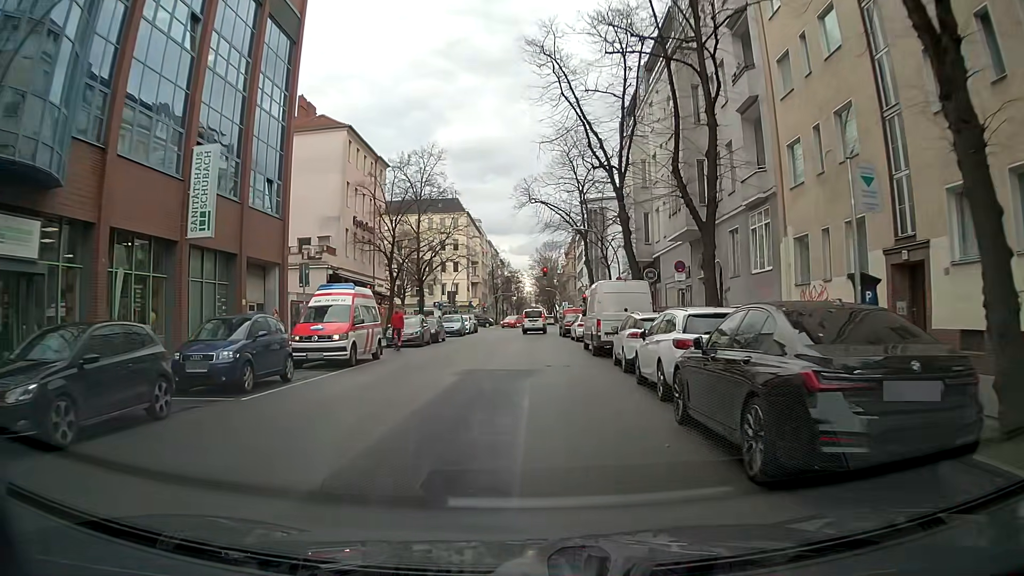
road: residential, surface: asphalt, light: Day
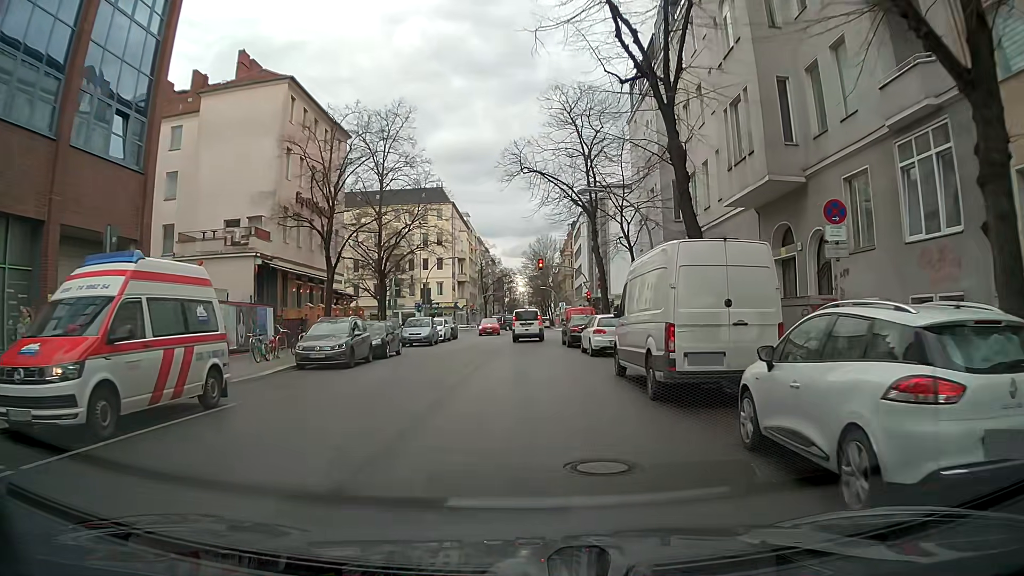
(+0.2, +12.1) m; +1°
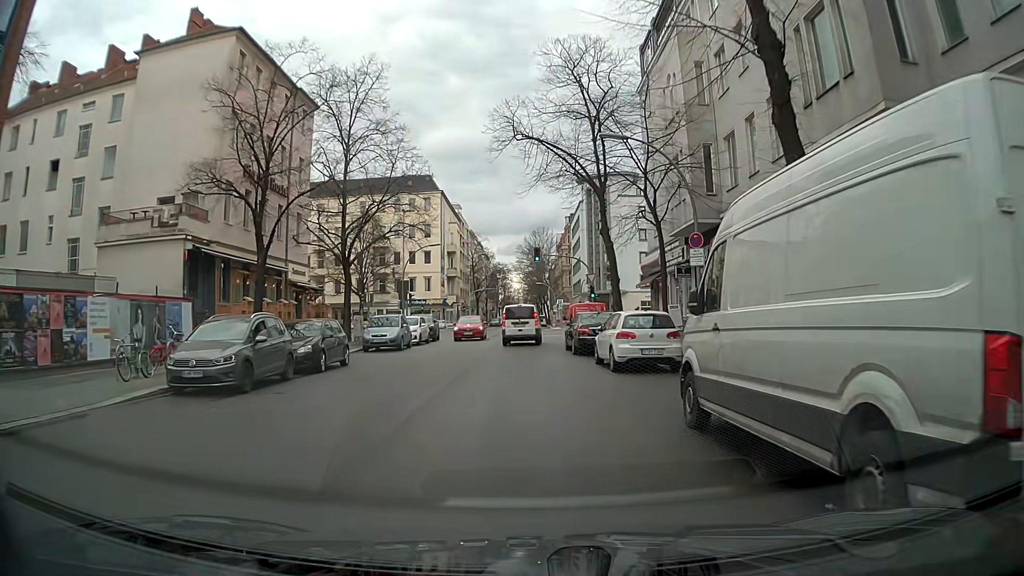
(0.0, +7.7) m; 0°
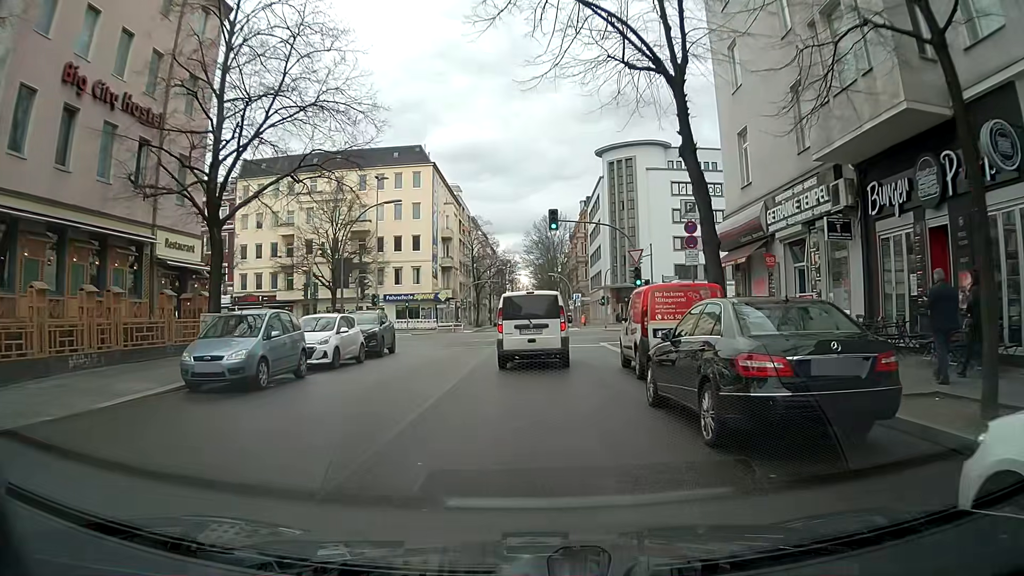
(-0.3, +16.4) m; -2°
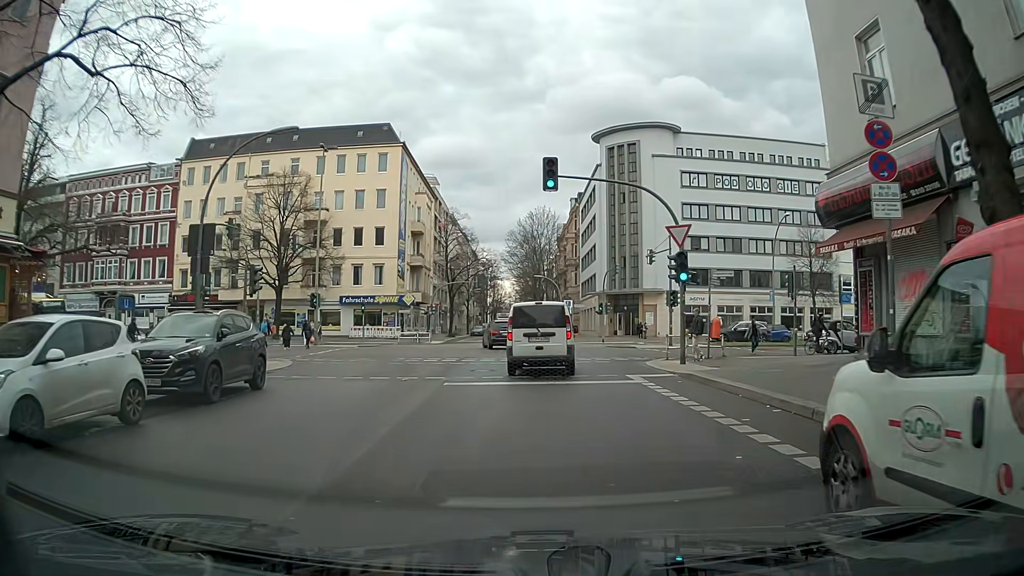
(+0.2, +12.2) m; +1°
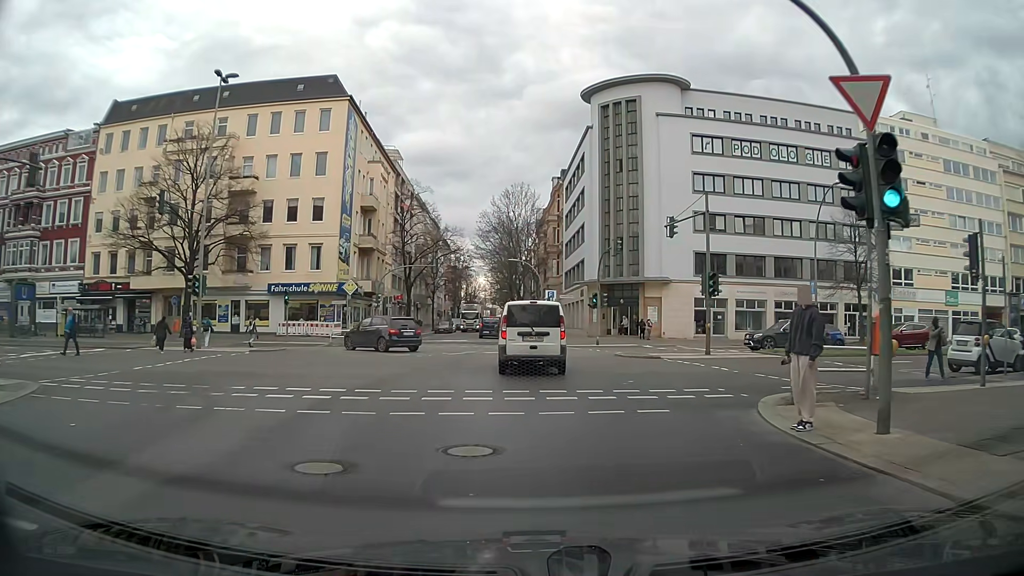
(+0.5, +13.4) m; +4°
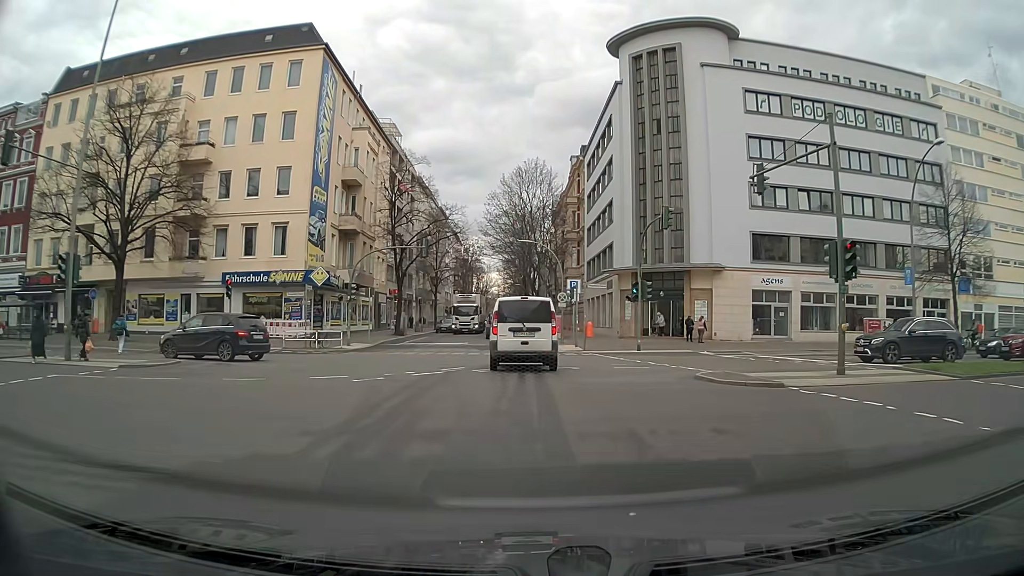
(-0.2, +10.9) m; -1°
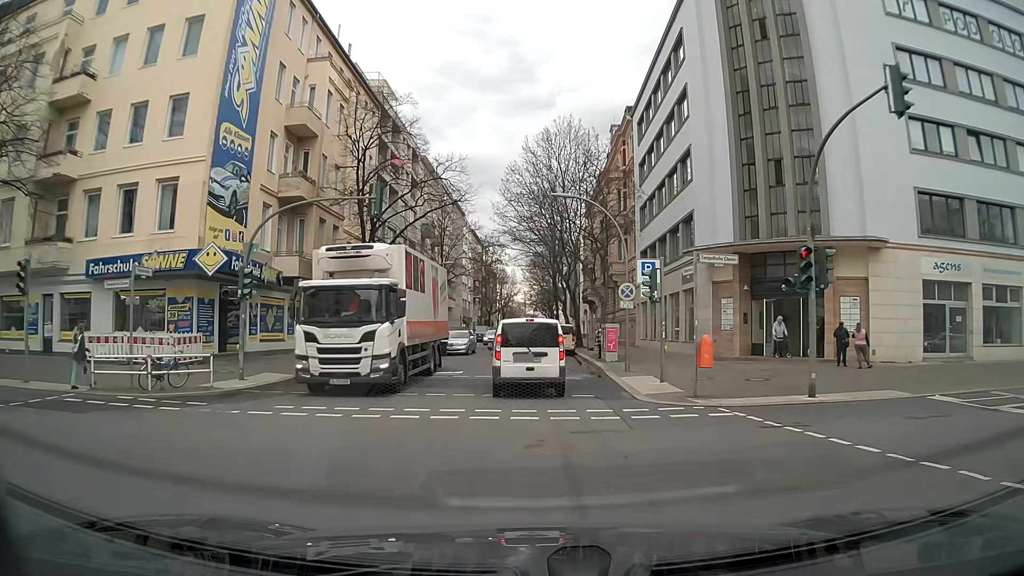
(-0.4, +17.4) m; -3°
(0, +10) (0, +20) (0, +30) (0, +40) (0, +50) (0, +60) (0, +70) (0, +80) (+1, +90) (+1, +100) m
